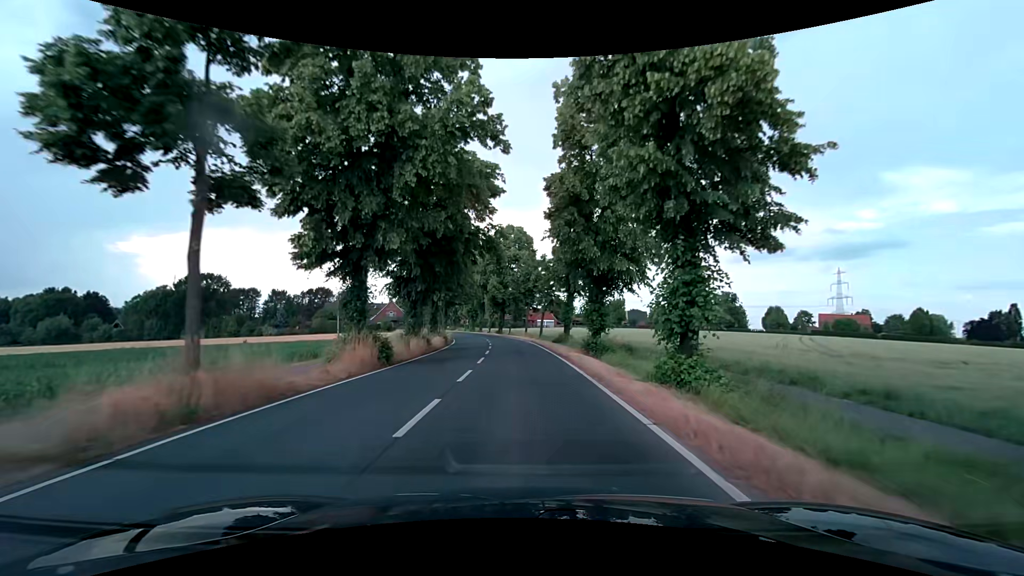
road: secondary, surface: asphalt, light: Day
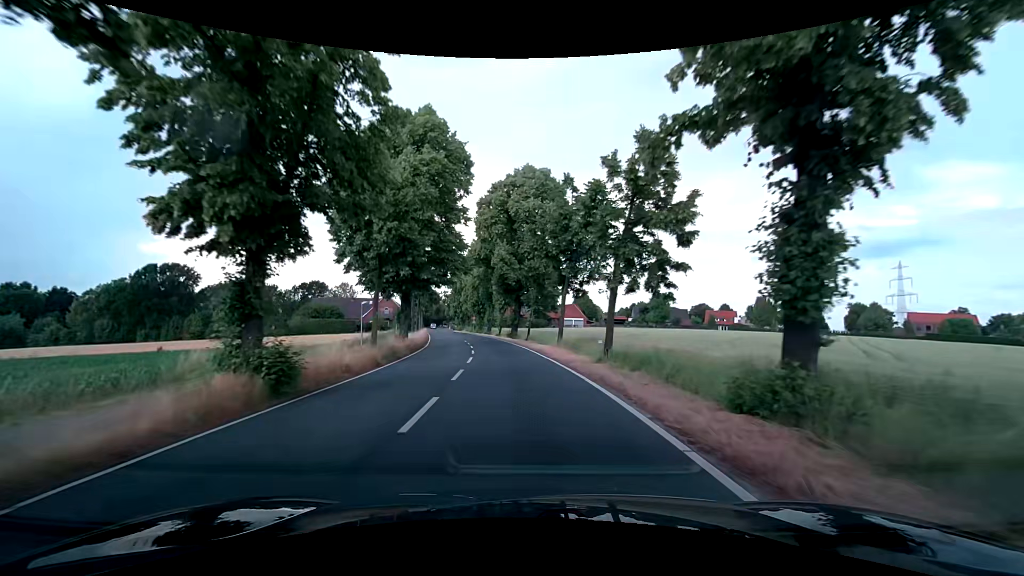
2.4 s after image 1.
(-0.2, +29.8) m; -2°
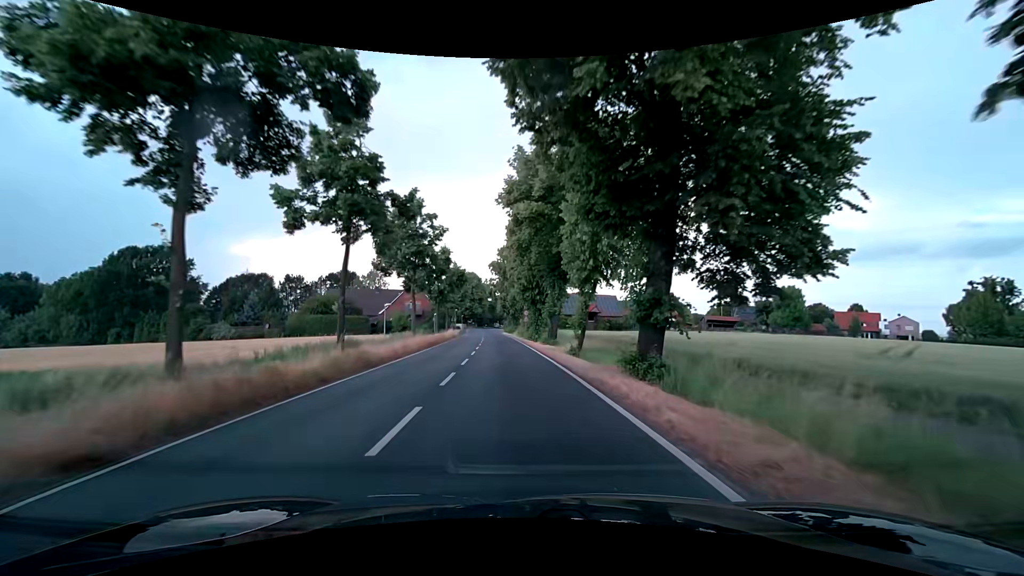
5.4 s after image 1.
(-2.3, +37.3) m; -7°
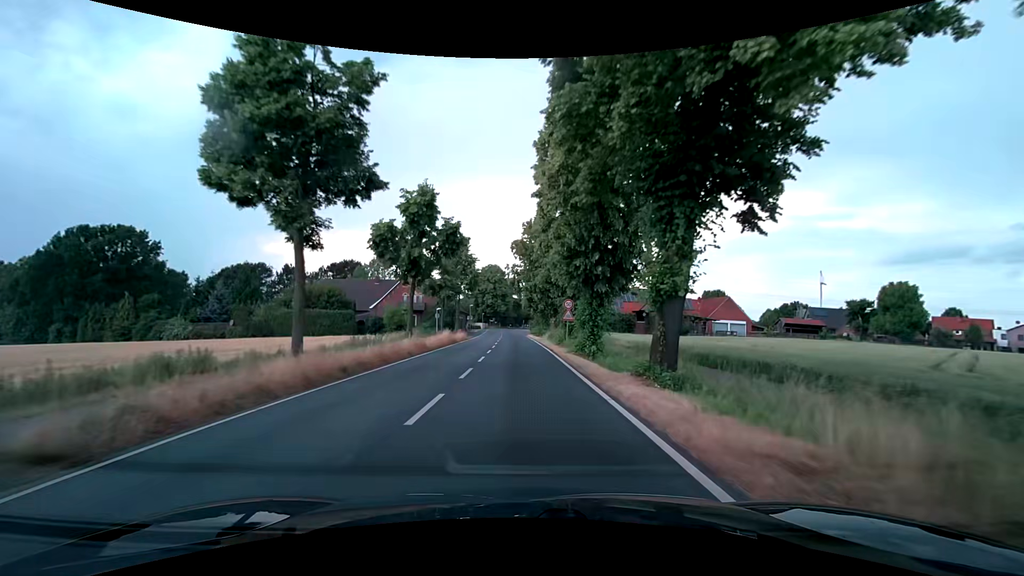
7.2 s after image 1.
(-0.7, +22.4) m; -3°
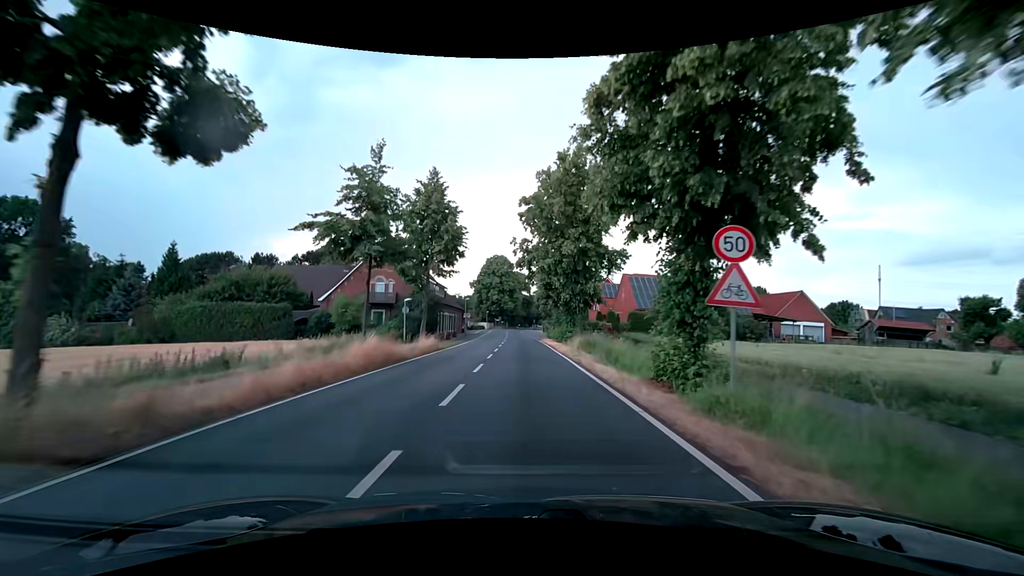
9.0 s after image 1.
(-0.4, +22.4) m; -1°
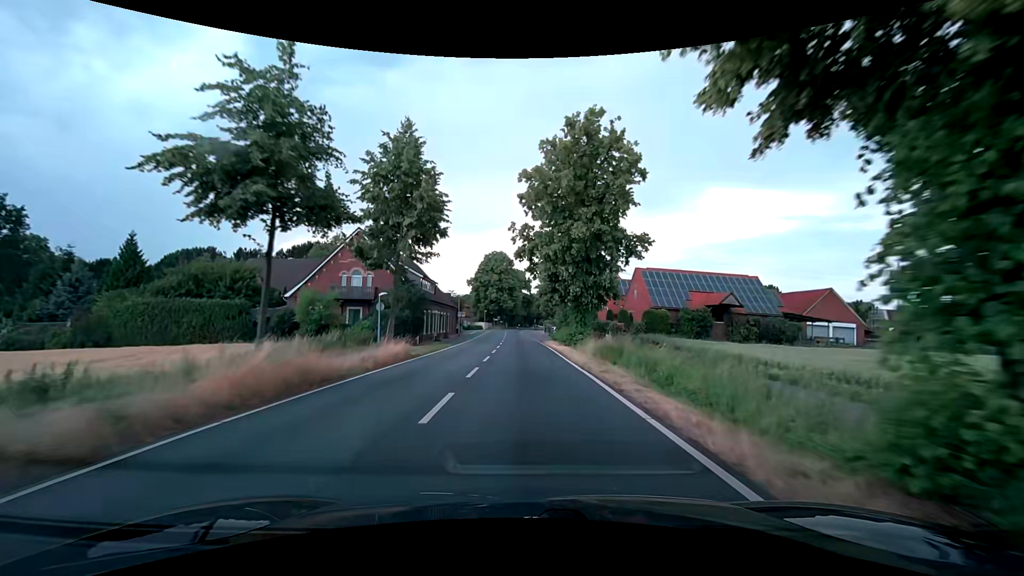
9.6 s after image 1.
(0.0, +7.5) m; +1°
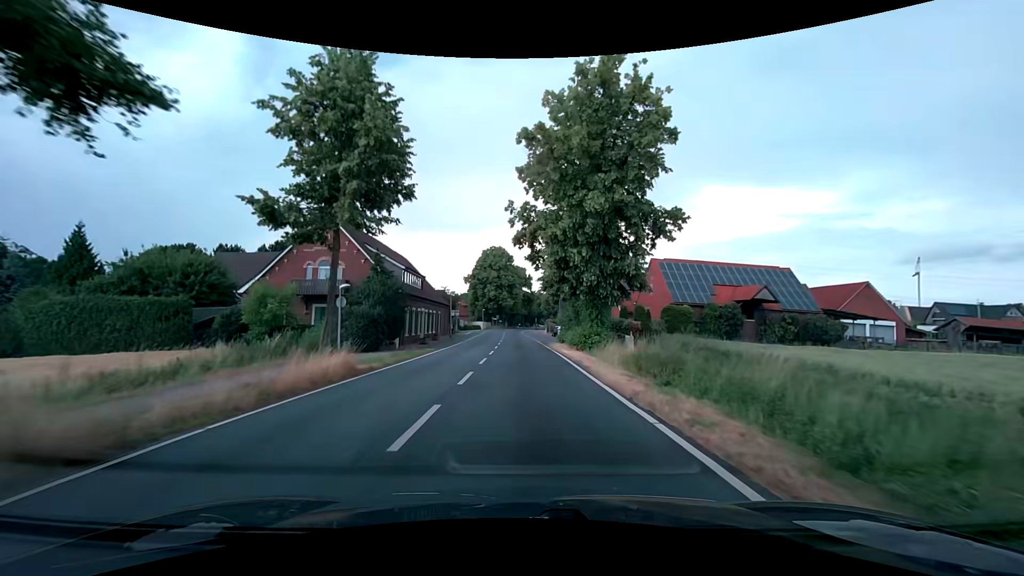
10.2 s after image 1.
(-0.1, +7.5) m; -1°
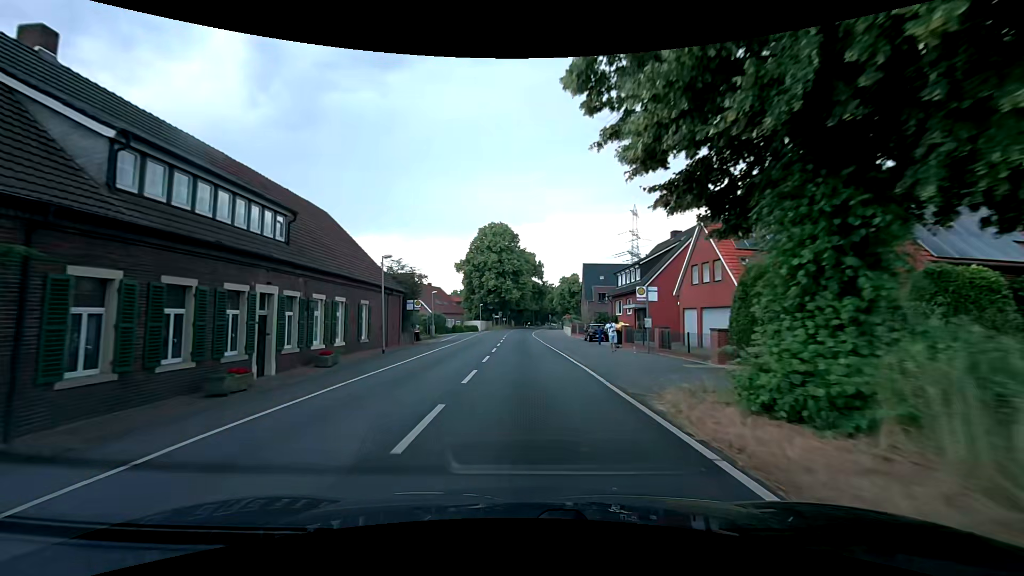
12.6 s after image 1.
(0.0, +30.0) m; -1°
(0, +10) (0, +20) (0, +30) (0, +40) (+1, +50) (+1, +60) (+1, +70) (+1, +80) (+2, +90) (+3, +100) m
